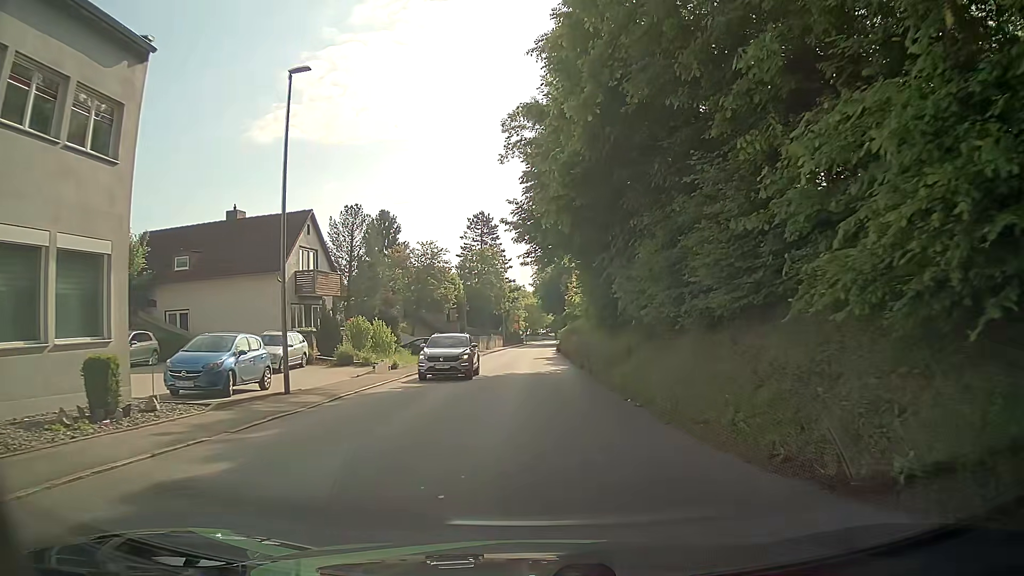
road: tertiary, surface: asphalt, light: Day
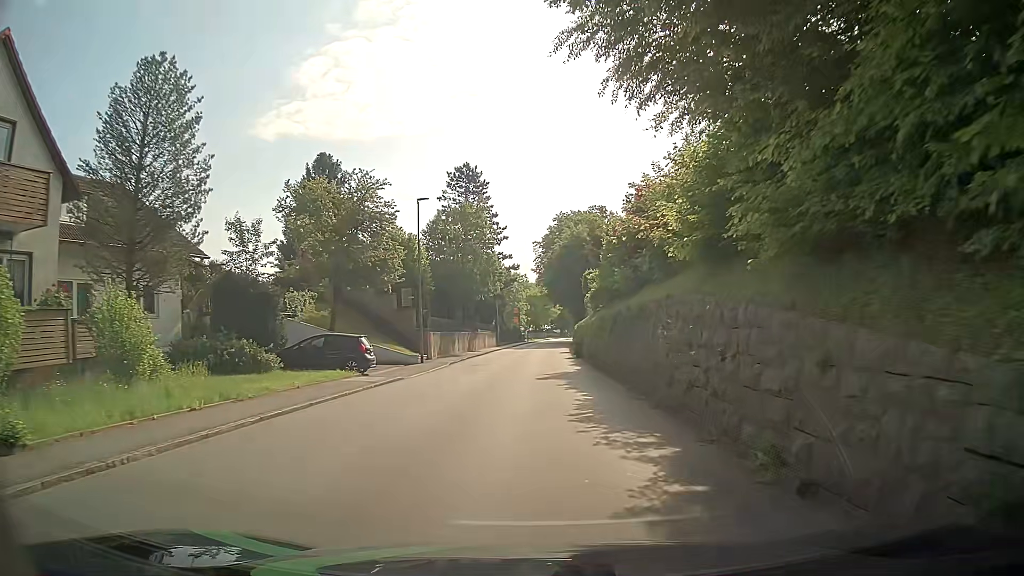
(-0.1, +24.0) m; +1°
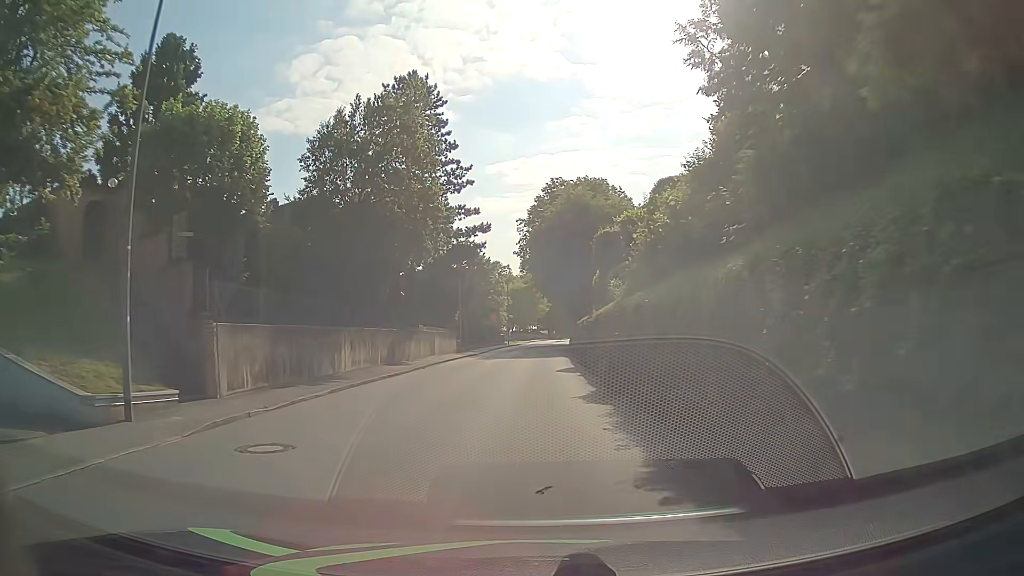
(+0.2, +24.1) m; +1°
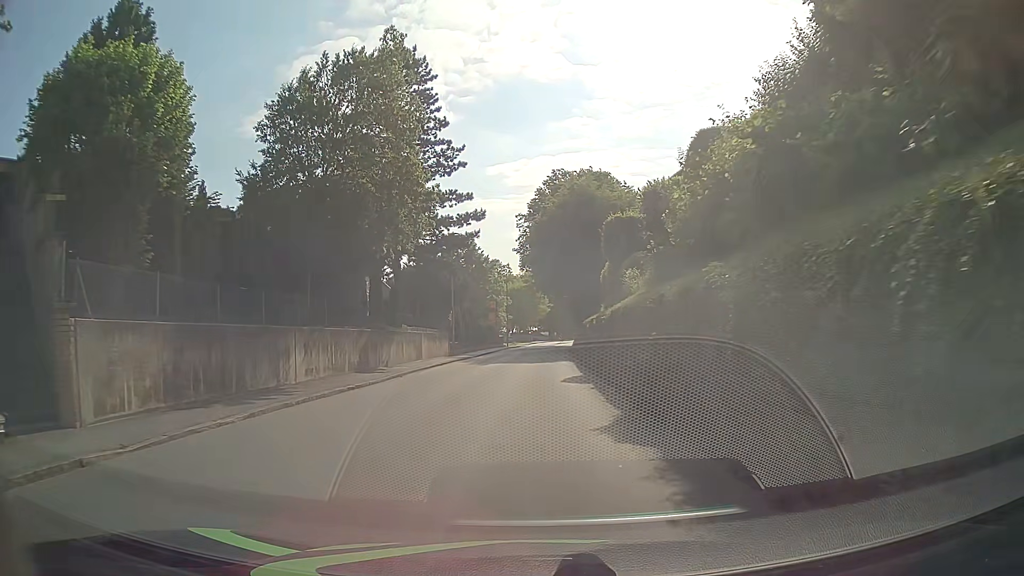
(0.0, +4.8) m; +1°
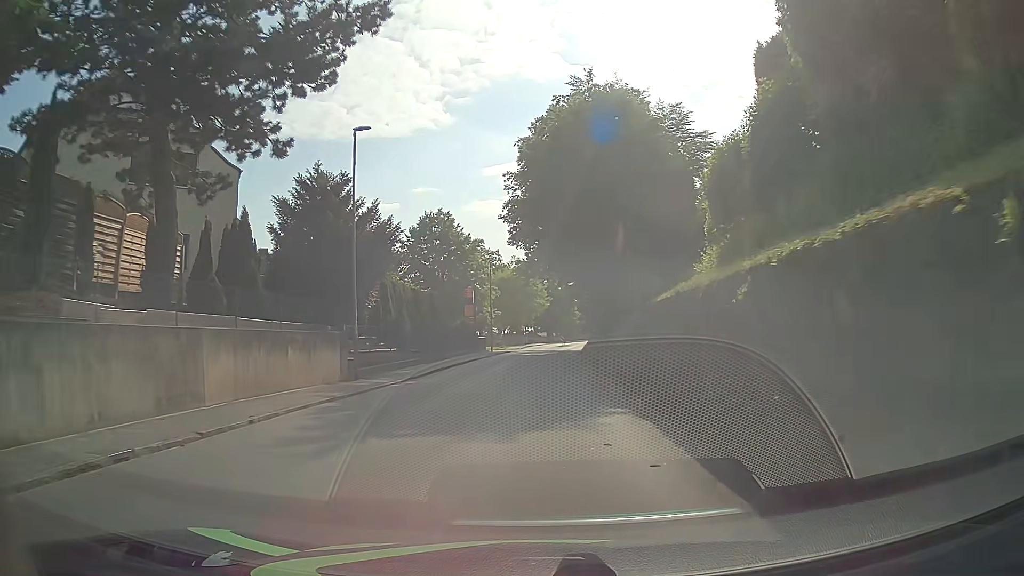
(-0.5, +23.9) m; -1°
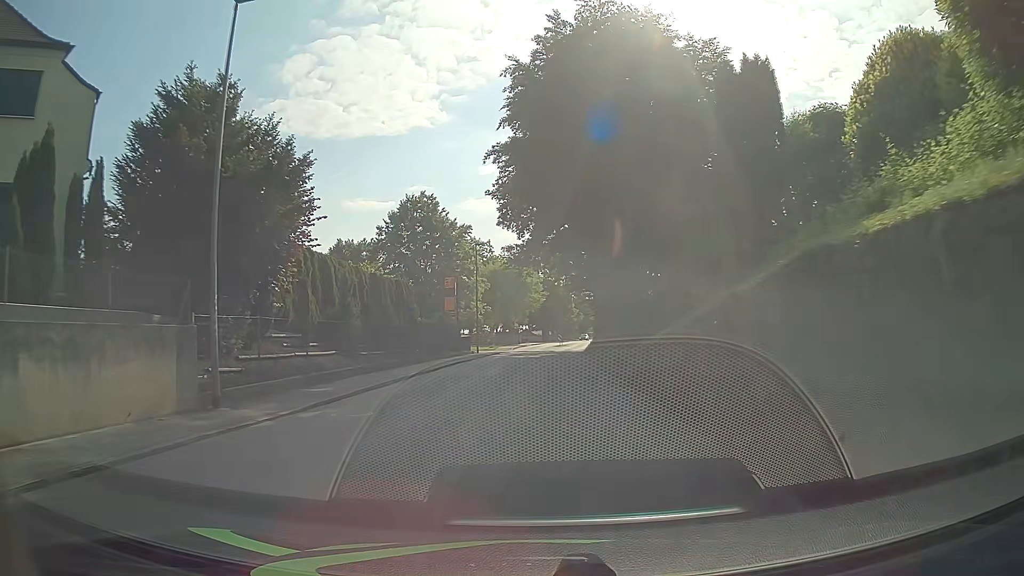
(0.0, +9.6) m; 0°
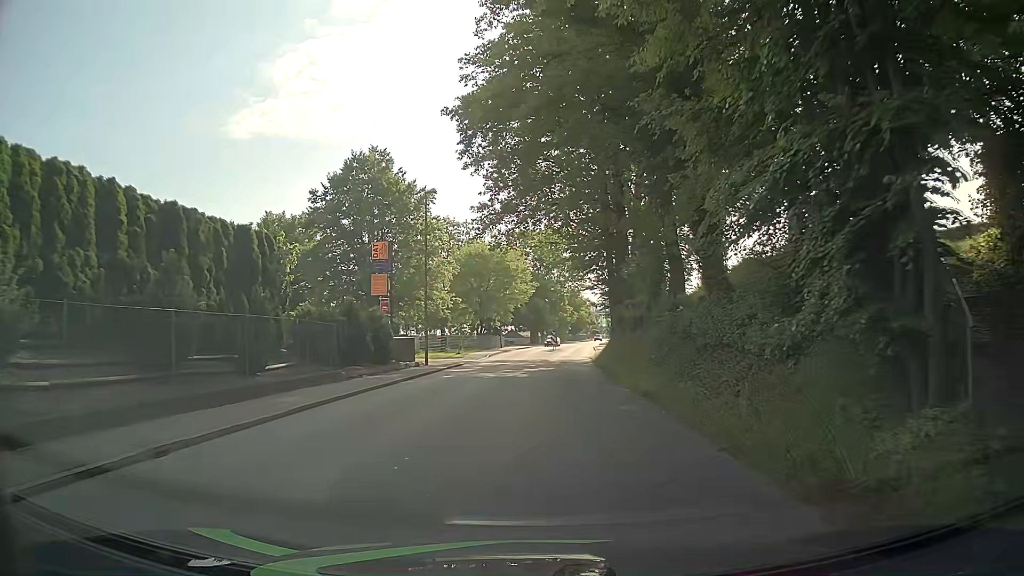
(+0.3, +19.1) m; +1°
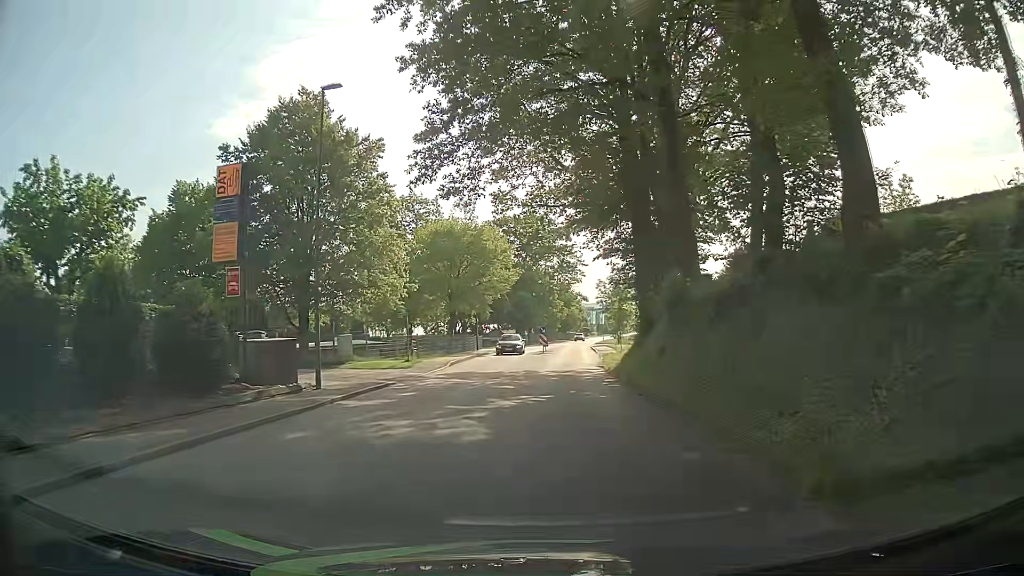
(+0.3, +14.4) m; +1°
(0, +10) (0, +20) (+1, +30) (+2, +40) (+3, +50) (+4, +60) (+4, +70) (+5, +80) (+6, +90) (+8, +100) m
